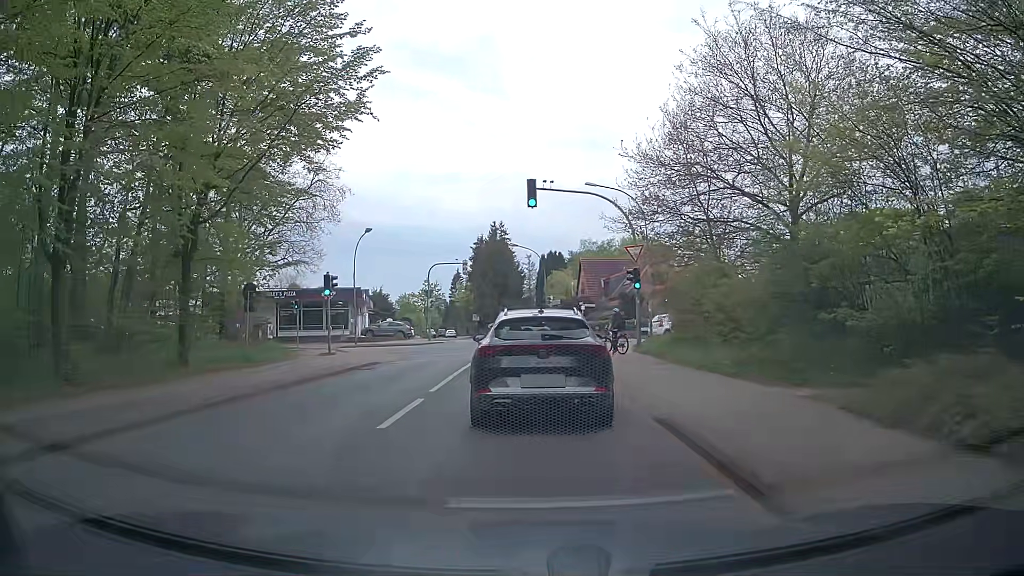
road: unclassified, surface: asphalt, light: Day
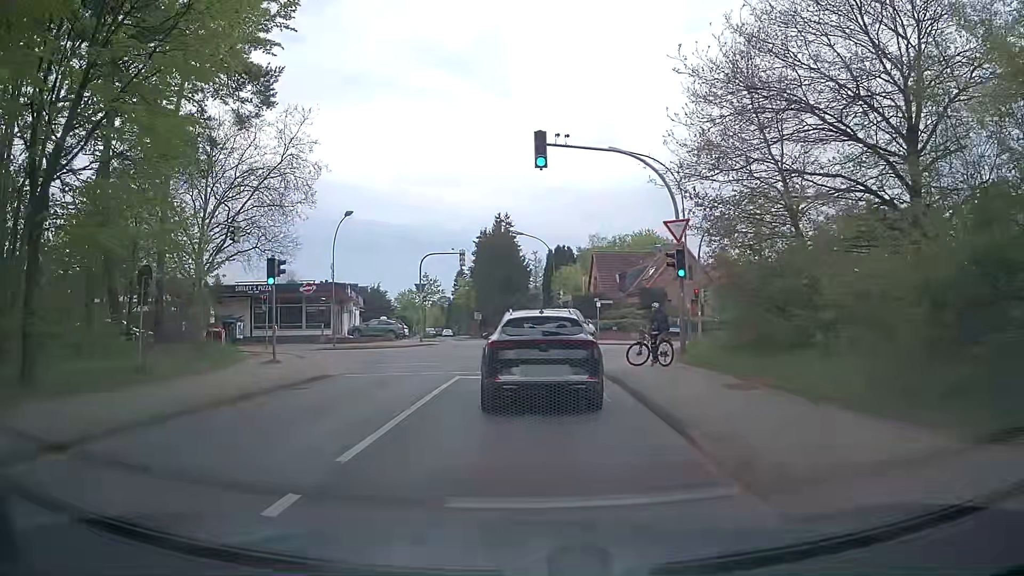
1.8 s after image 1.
(-0.2, +7.1) m; -1°
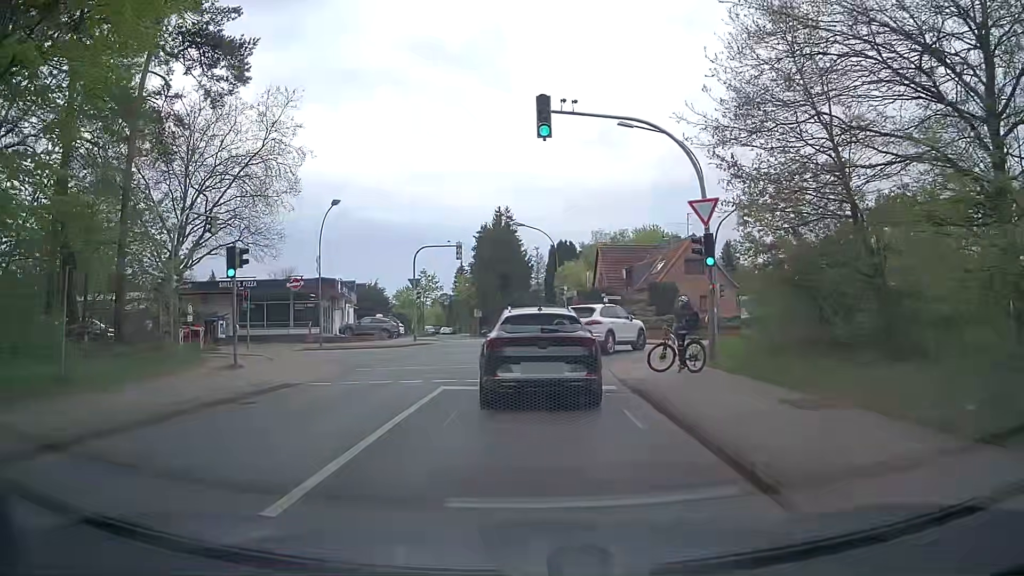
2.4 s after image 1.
(0.0, +3.2) m; 0°
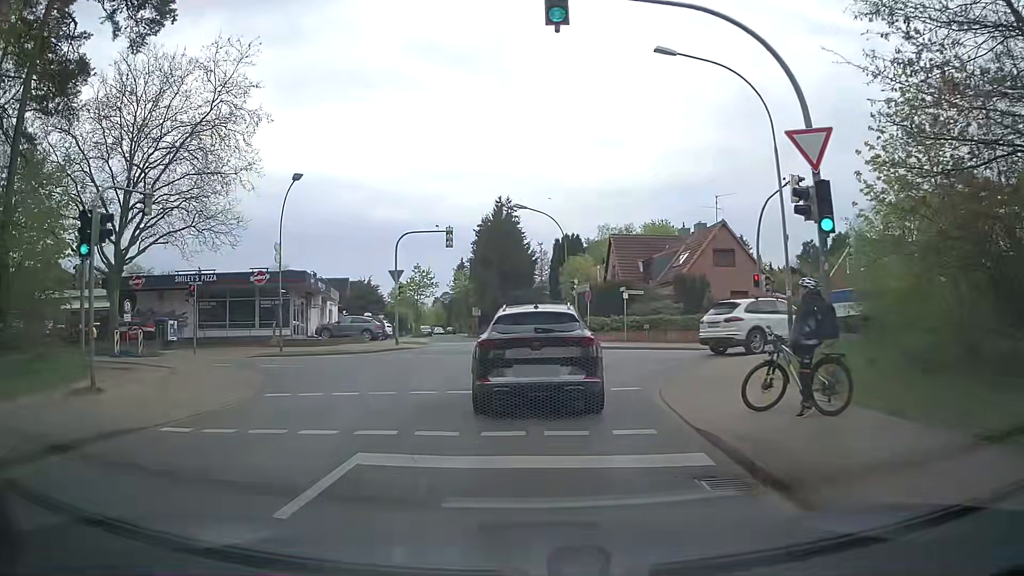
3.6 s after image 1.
(-0.1, +6.9) m; 0°
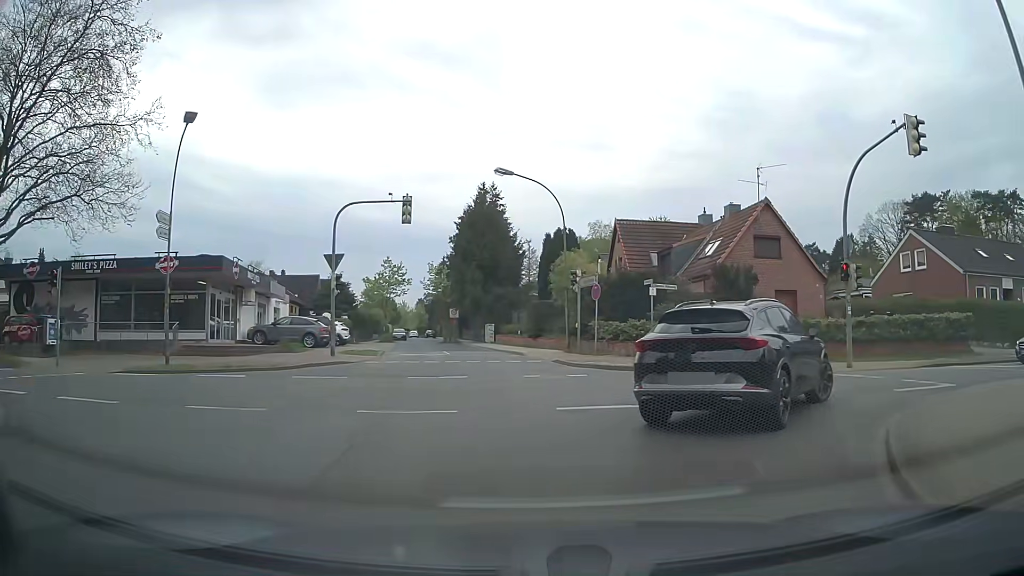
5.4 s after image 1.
(-0.1, +9.7) m; 0°
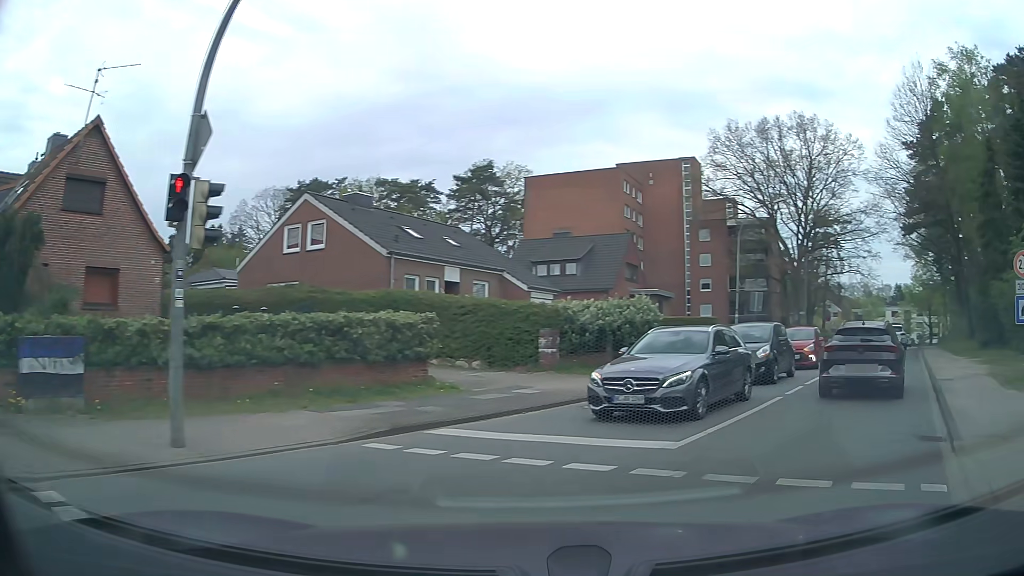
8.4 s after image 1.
(+4.8, +11.9) m; +55°
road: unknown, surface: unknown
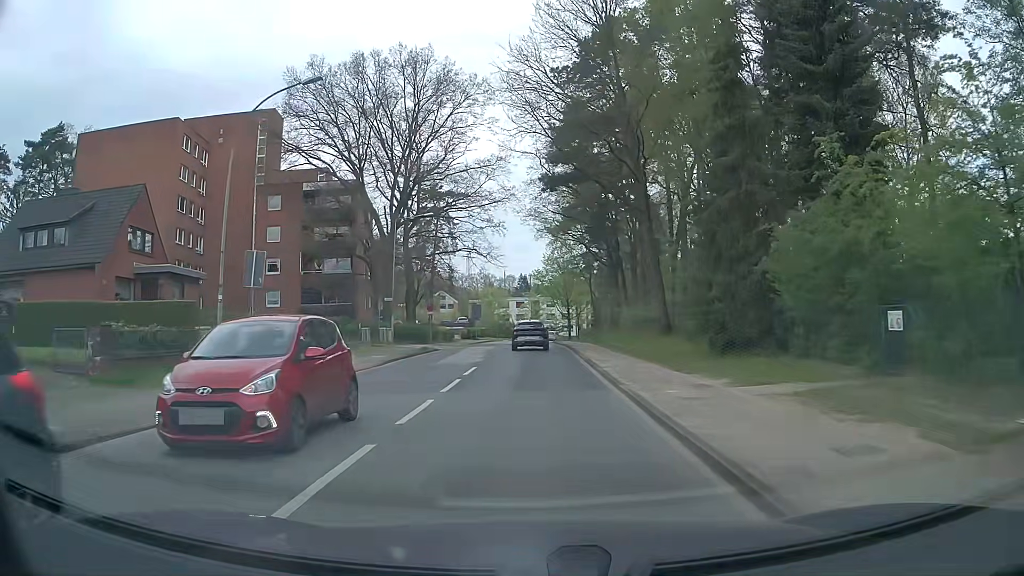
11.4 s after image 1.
(+7.7, +15.6) m; +33°
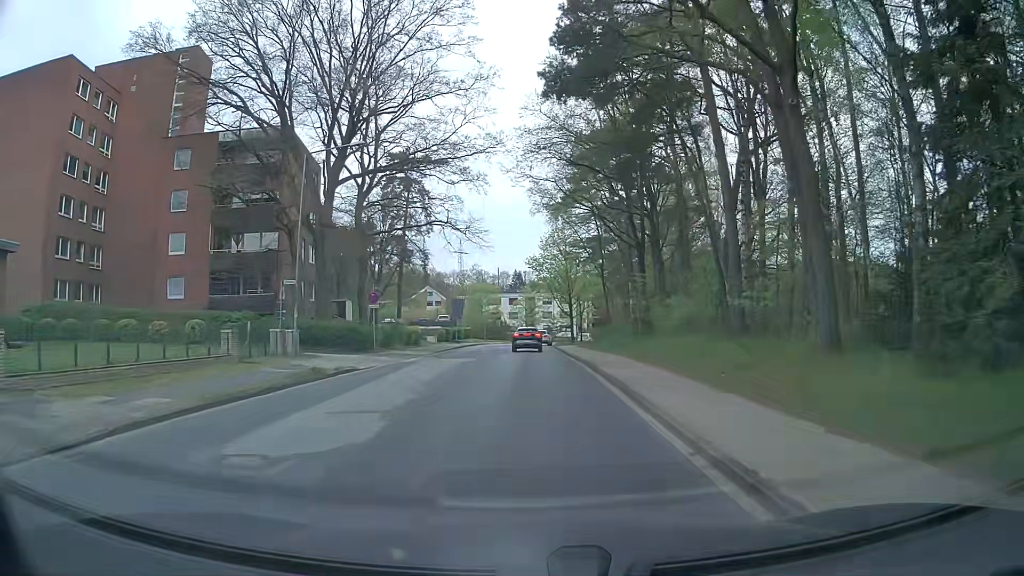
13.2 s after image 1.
(+0.1, +17.1) m; 0°
(0, +10) (0, +20) (0, +30) (0, +40) (0, +50) (0, +60) (0, +70) (+1, +80) (+3, +90) (+6, +99) m
